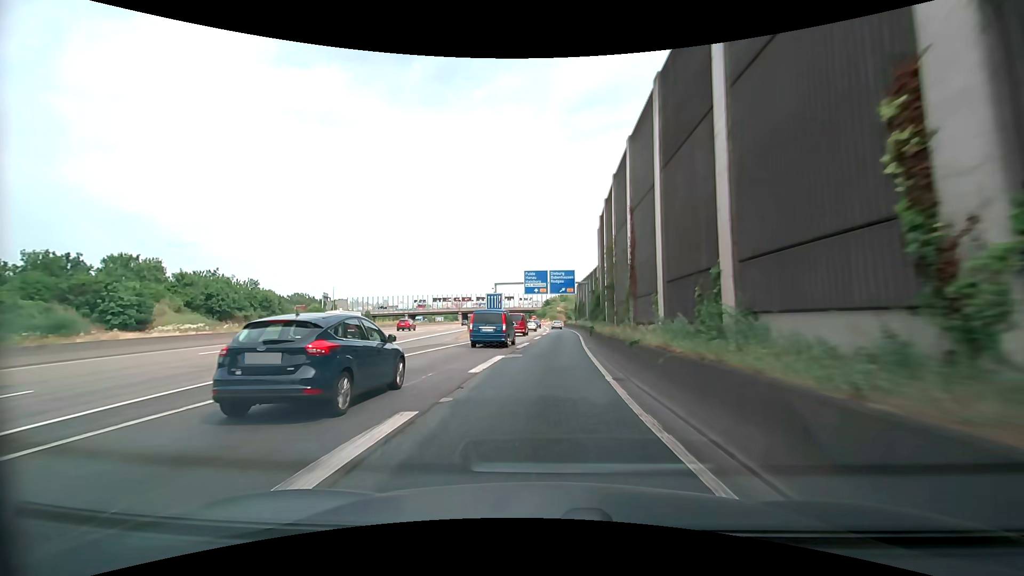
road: motorway_link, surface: asphalt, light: Day
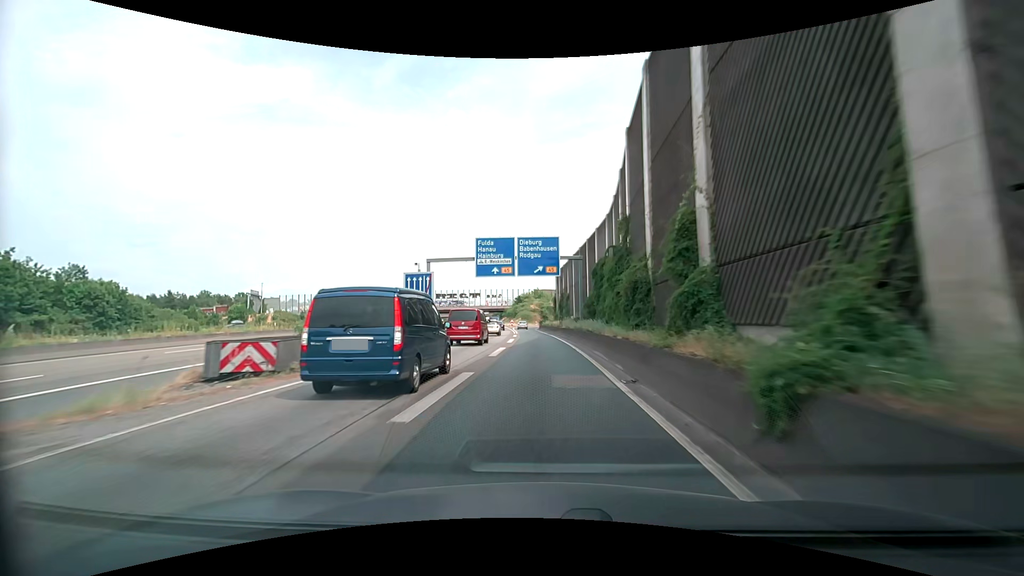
(+0.9, +30.9) m; +3°
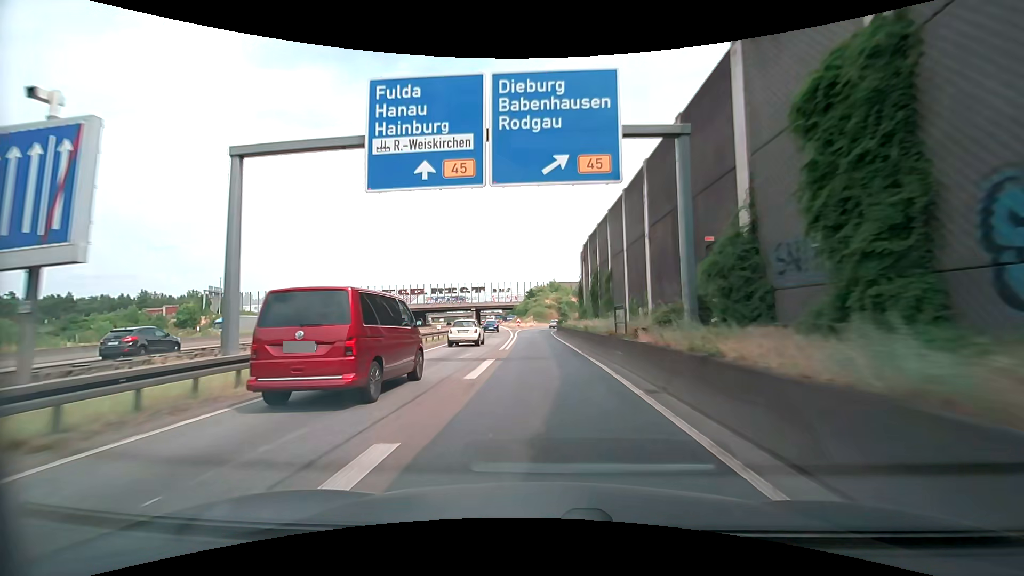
(-0.1, +31.4) m; -2°
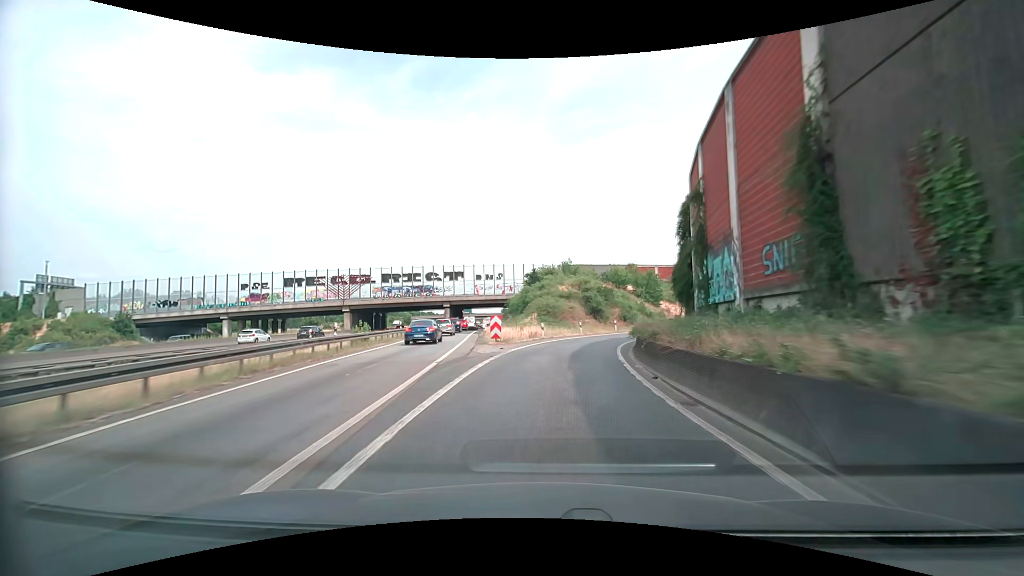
(-1.2, +51.2) m; 0°
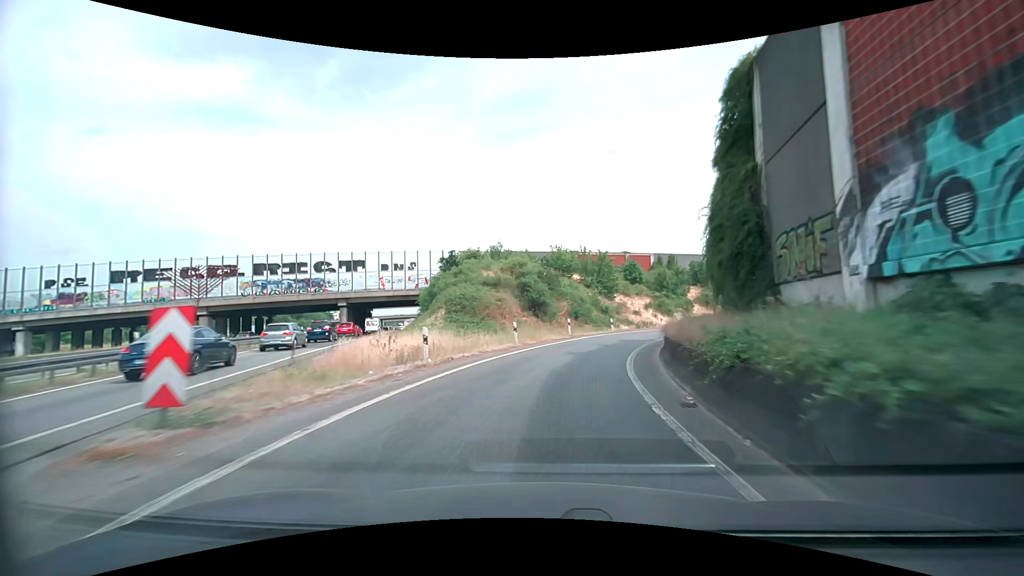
(+0.9, +19.9) m; +6°
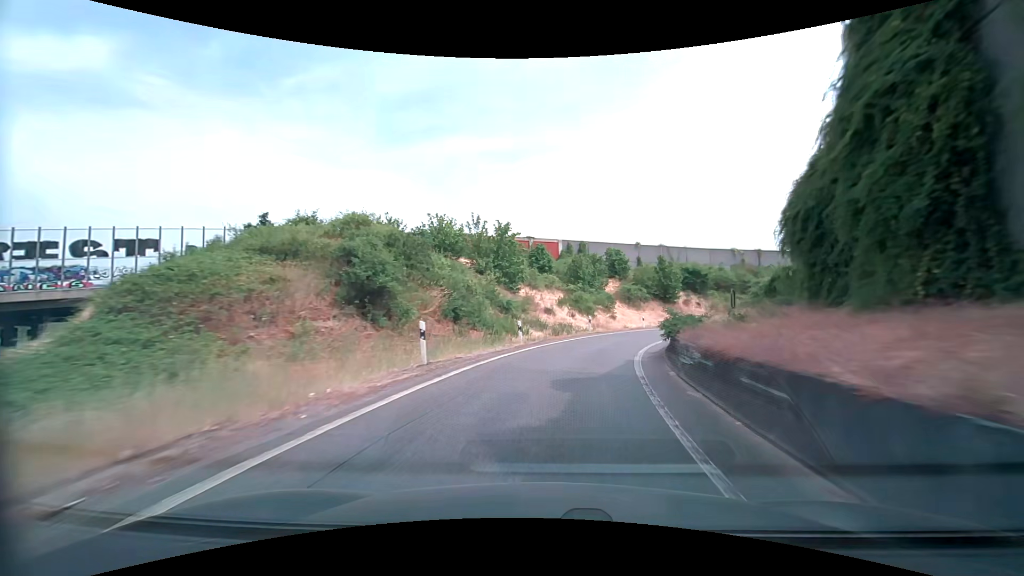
(+1.9, +19.5) m; +11°
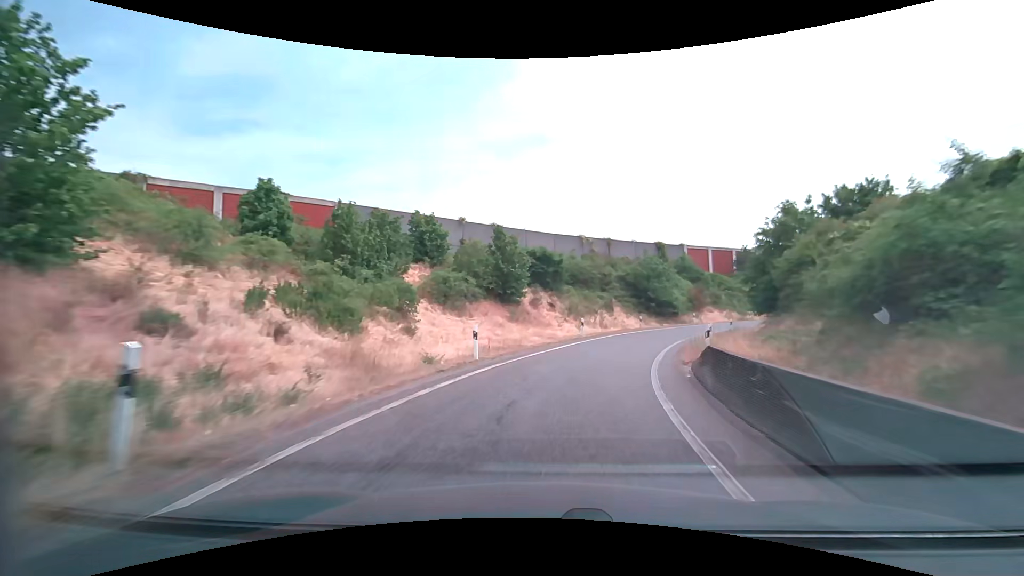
(+4.8, +28.2) m; +20°
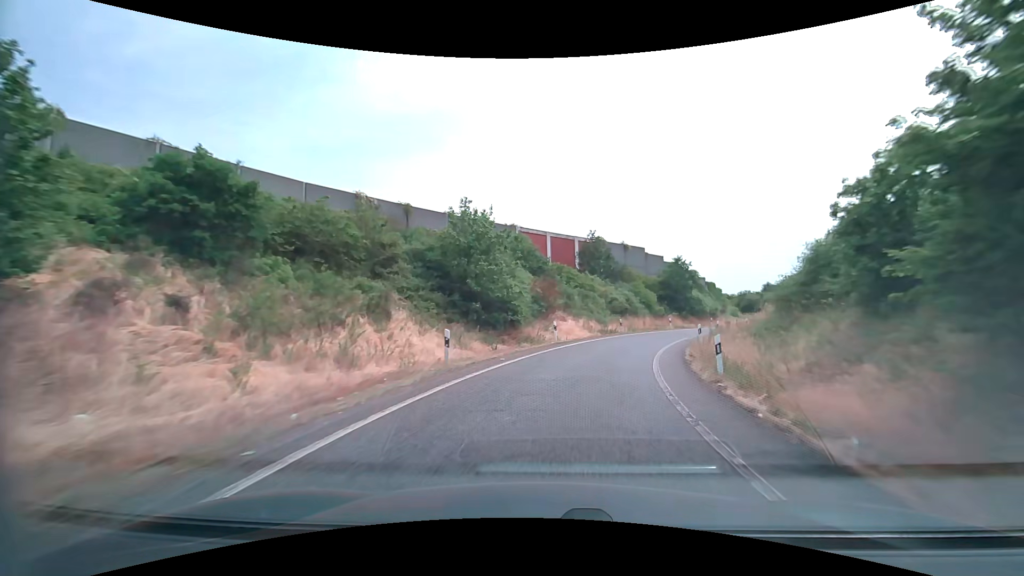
(+5.2, +27.9) m; +21°
(+1, +10) (+2, +20) (+5, +29) (+9, +39) (+14, +47) (+20, +56) (+25, +64) (+31, +72) (+36, +80) (+41, +89) m
